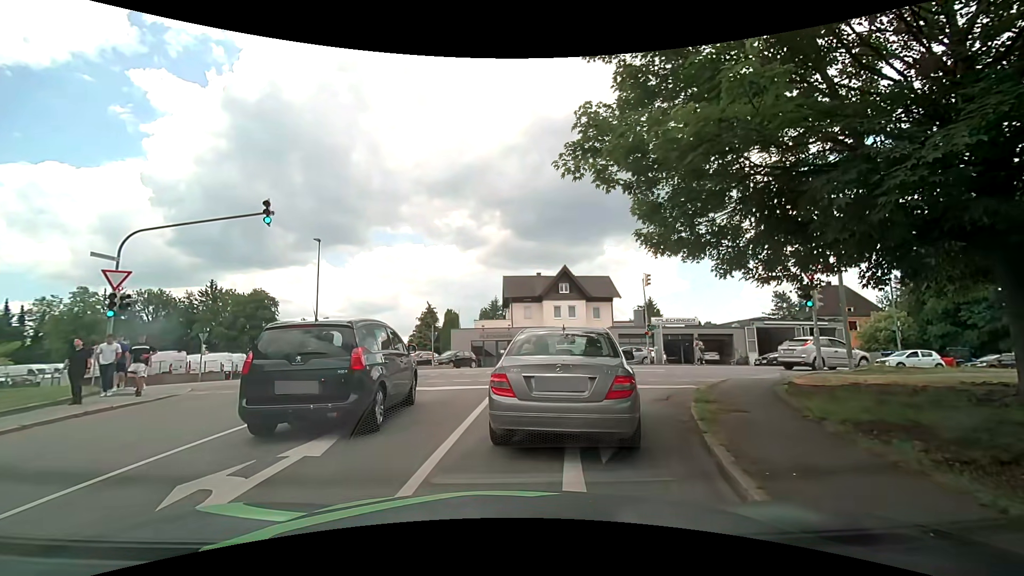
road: residential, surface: asphalt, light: Day
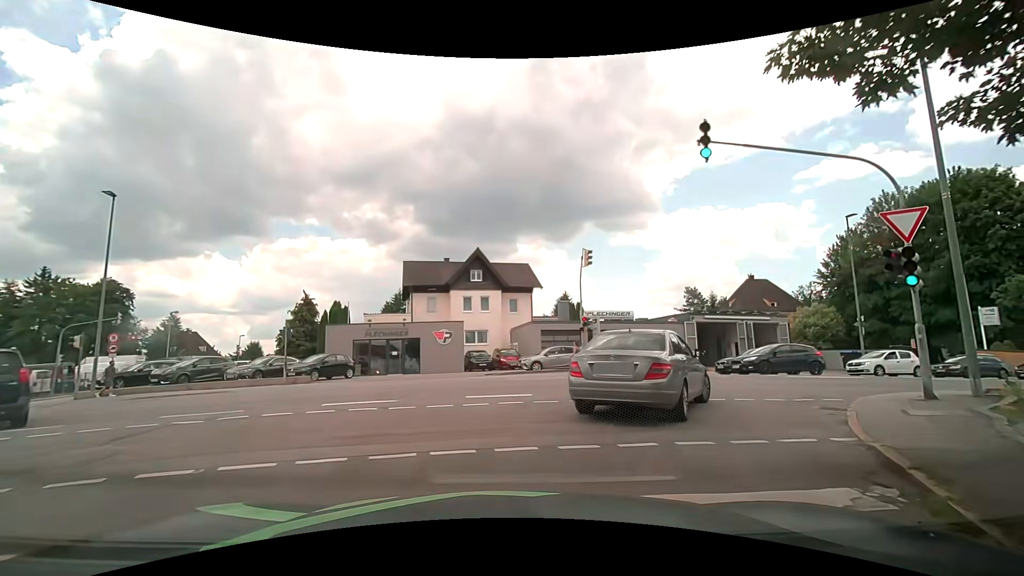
(+0.4, +9.9) m; +9°
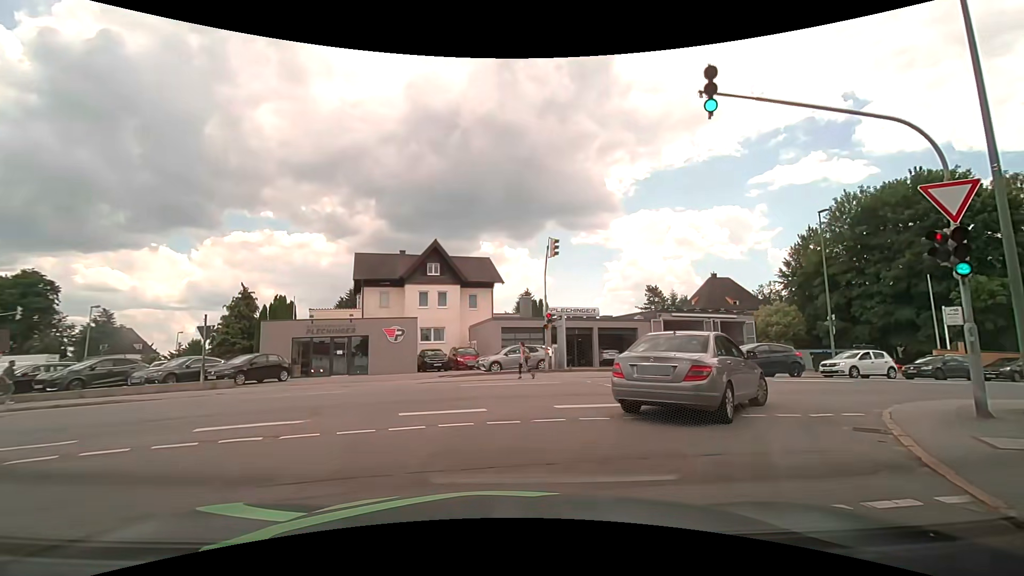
(0.0, +2.6) m; +3°
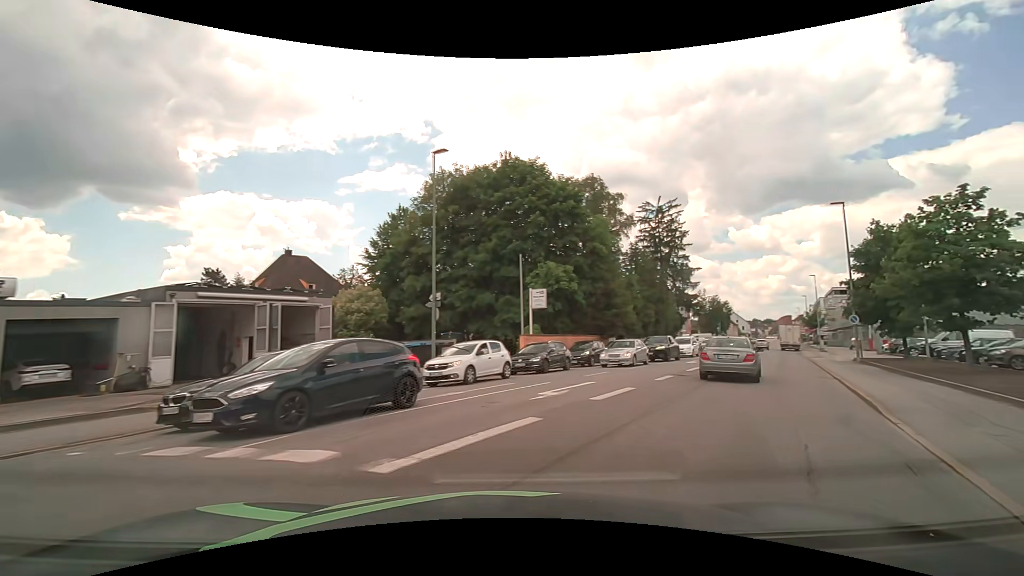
(+5.2, +13.6) m; +46°
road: tertiary
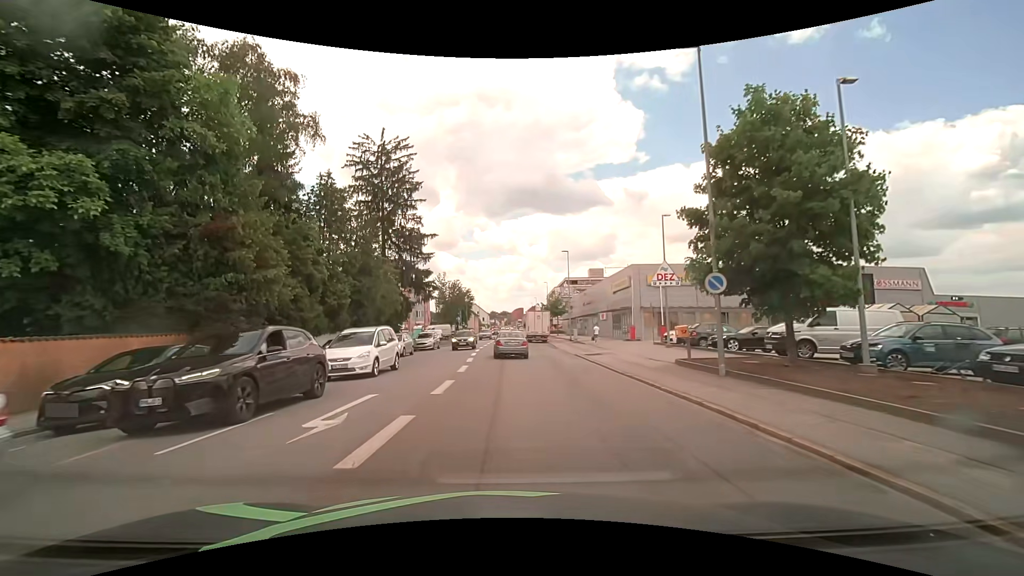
(+8.8, +21.8) m; +28°
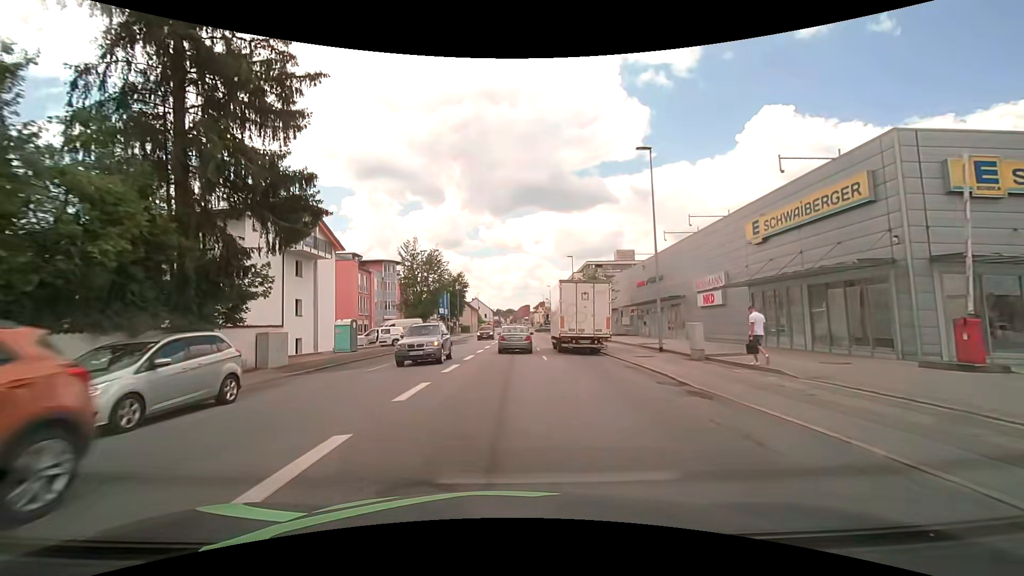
(0.0, +32.0) m; -1°
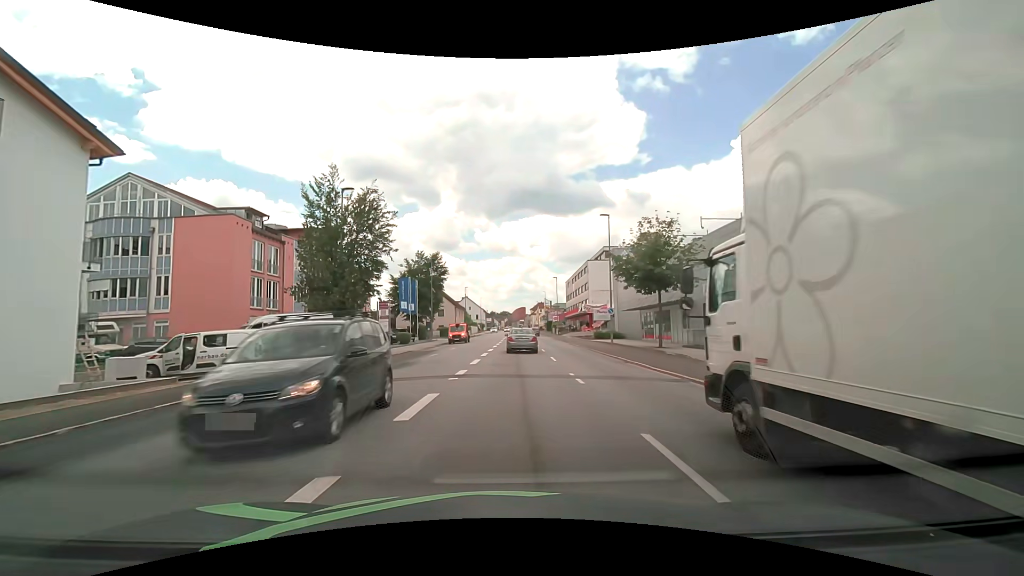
(+0.2, +26.1) m; +1°
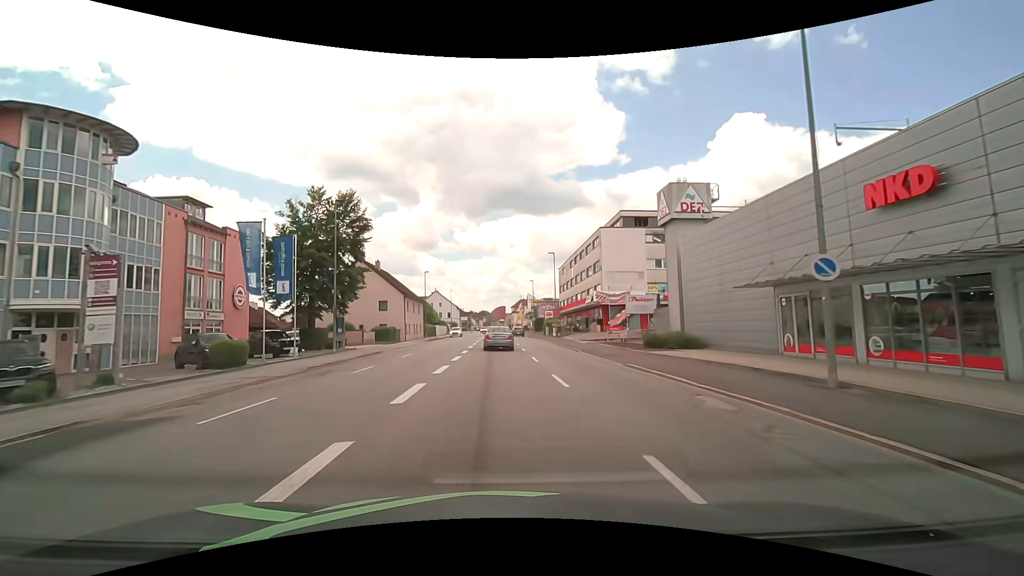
(+0.3, +28.7) m; +2°
(0, +10) (0, +20) (+1, +30) (+1, +40) (+1, +50) (+1, +60) (+1, +70) (+1, +80) (+1, +90) (+1, +100) m
